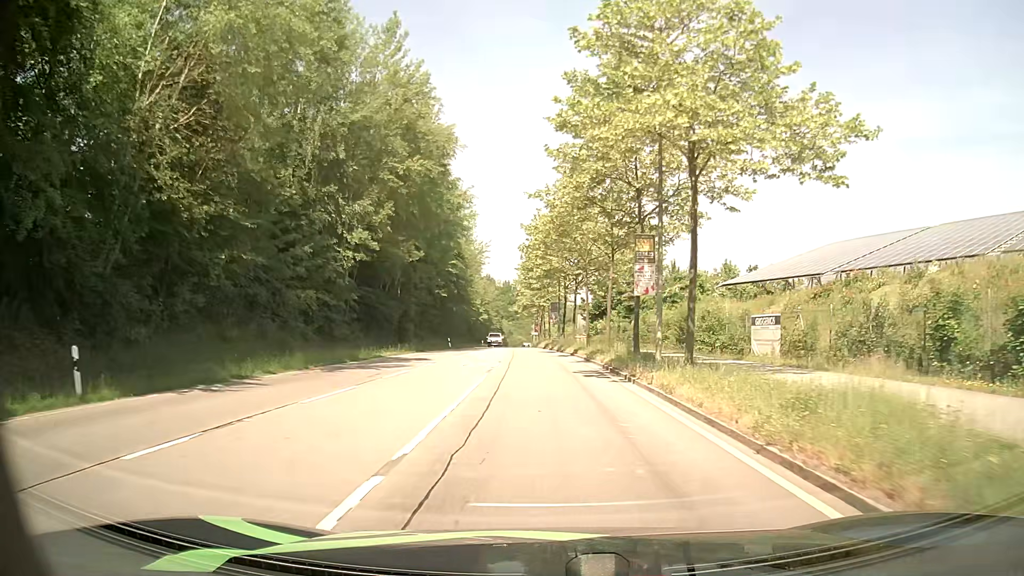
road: secondary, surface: asphalt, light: Day
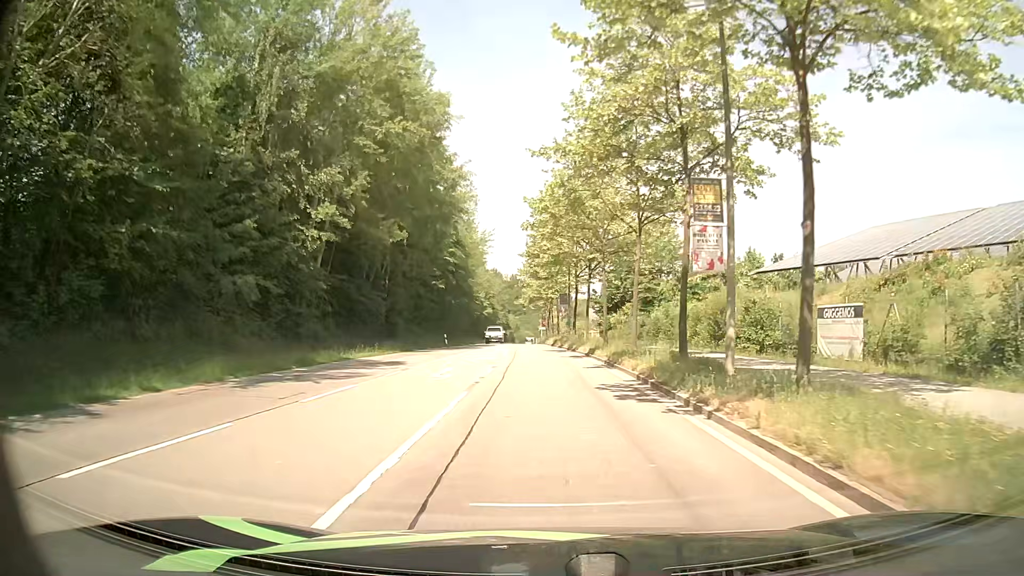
(-0.1, +6.9) m; -1°
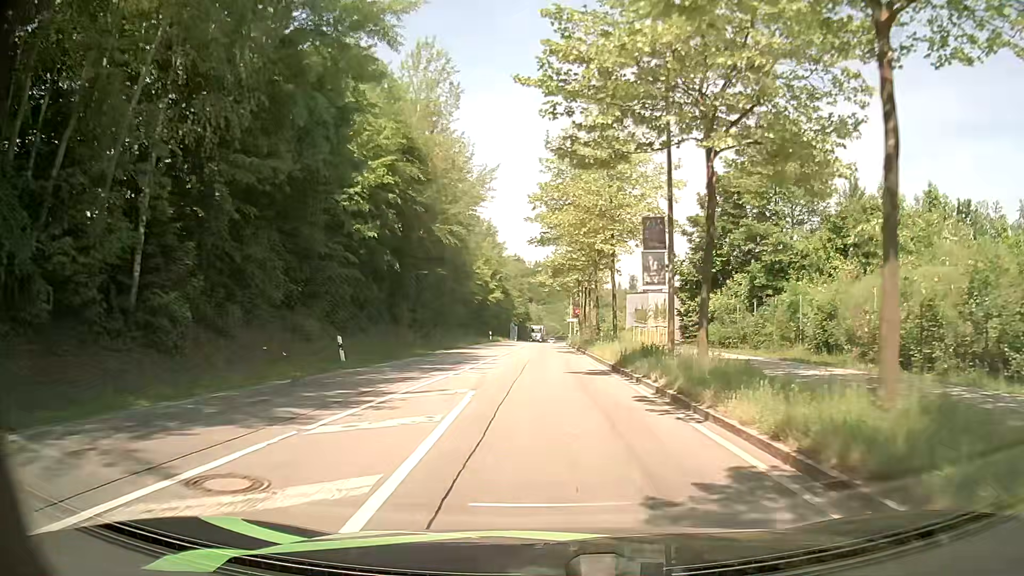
(-0.7, +34.3) m; -2°
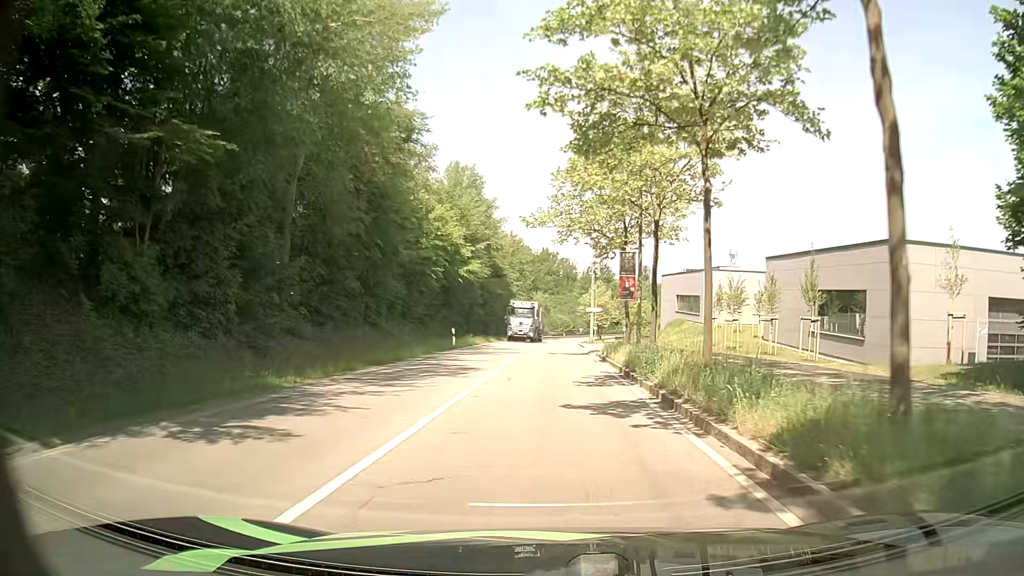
(-0.1, +32.6) m; -1°
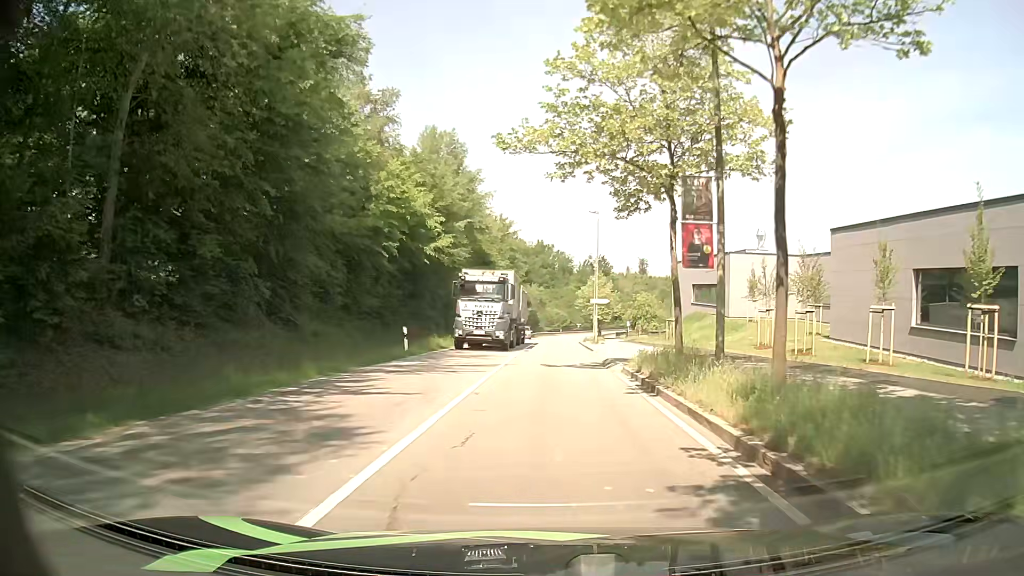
(+0.1, +12.2) m; 0°
